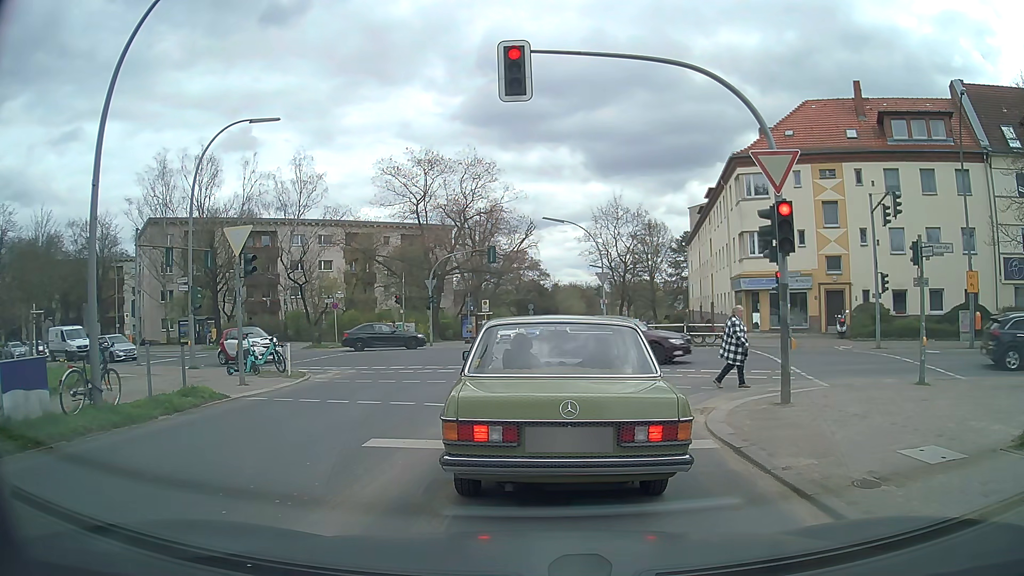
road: tertiary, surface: asphalt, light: Day
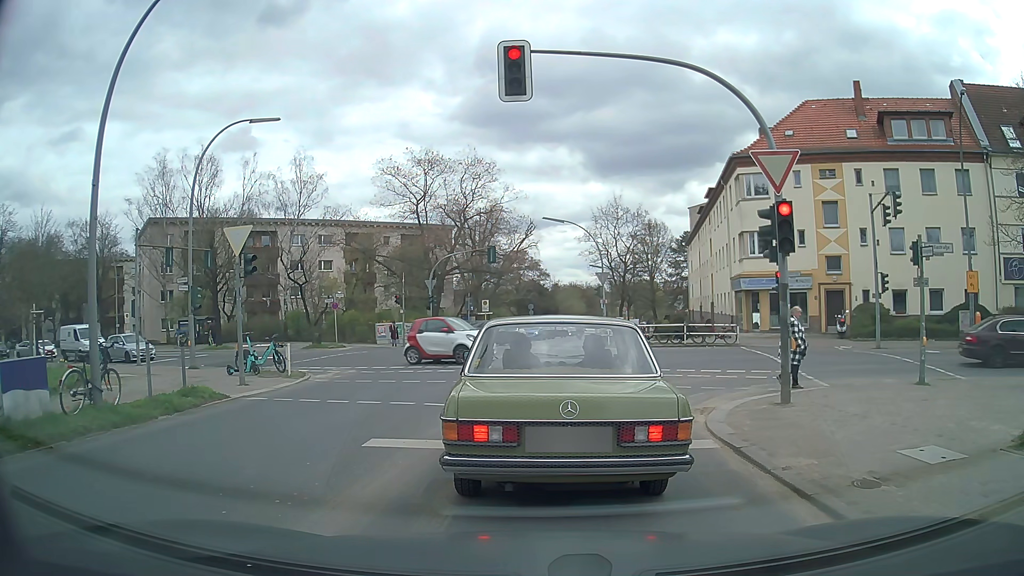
(0.0, 0.0) m; 0°
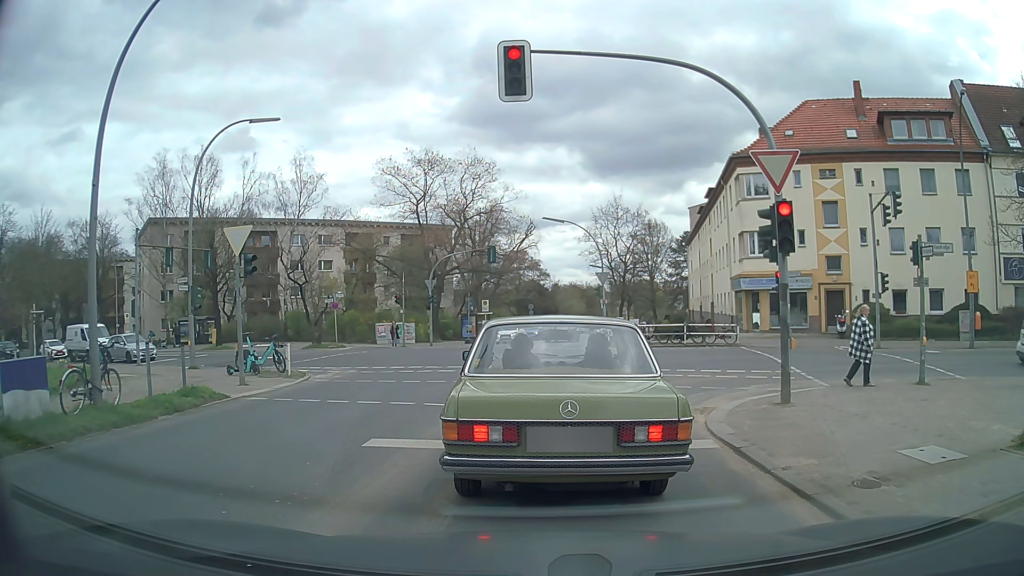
(0.0, 0.0) m; 0°
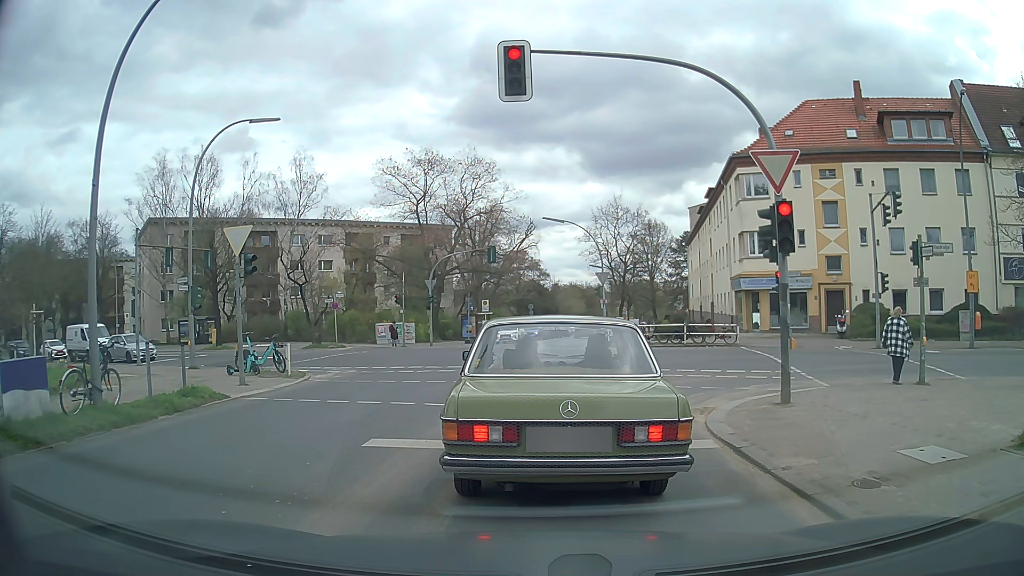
(0.0, 0.0) m; 0°
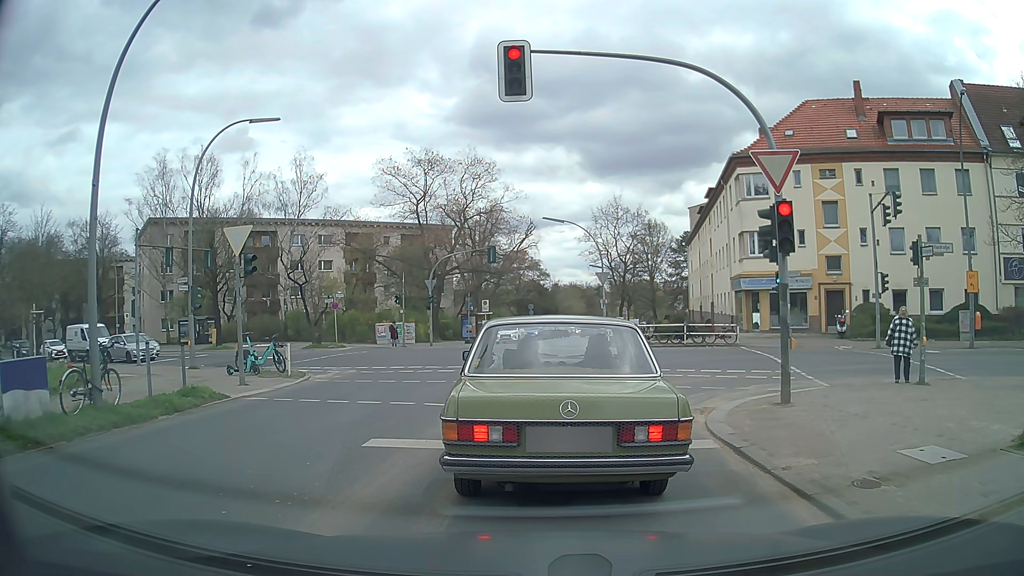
(0.0, 0.0) m; 0°
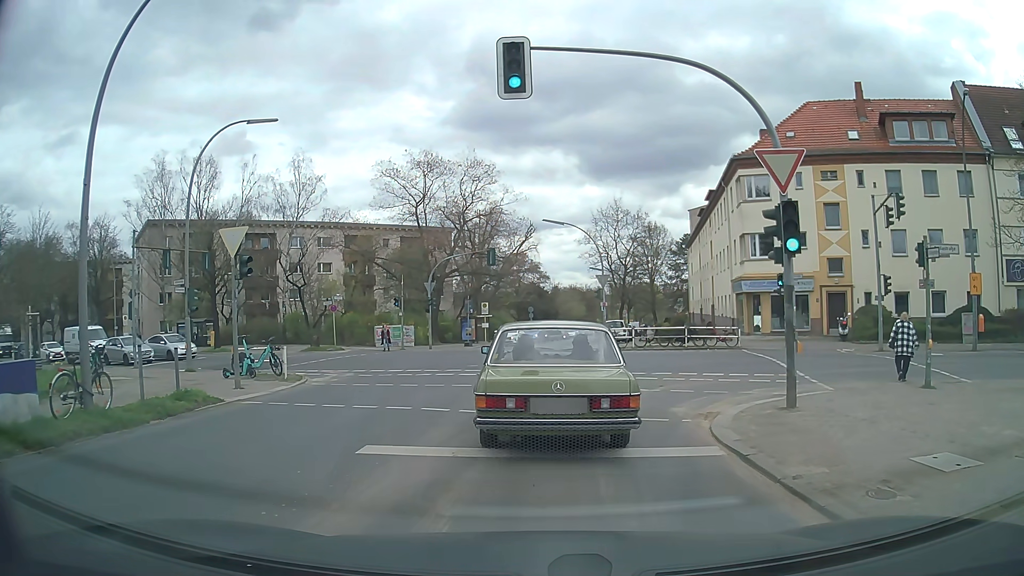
(0.0, +0.3) m; 0°
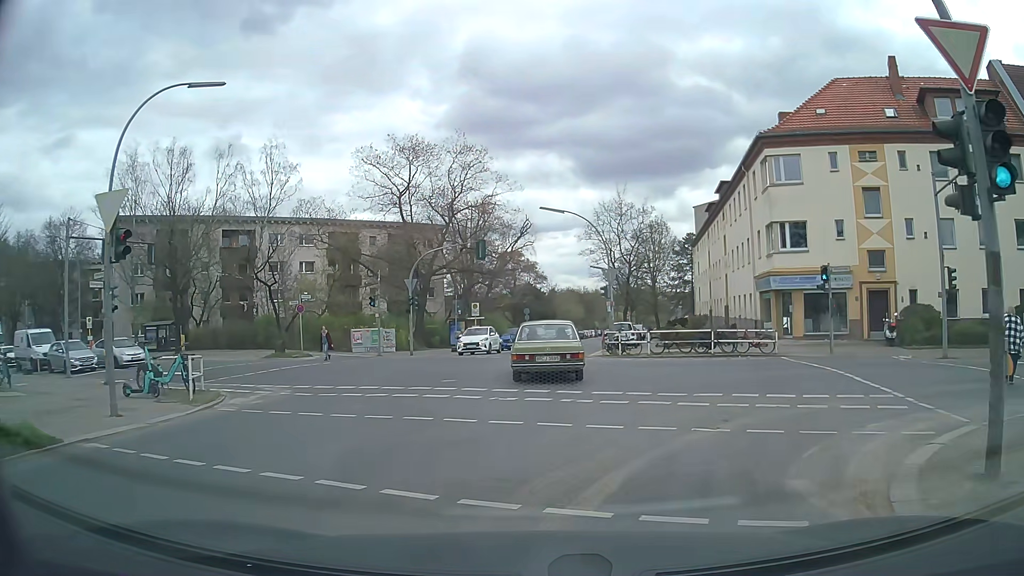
(0.0, +5.7) m; -1°
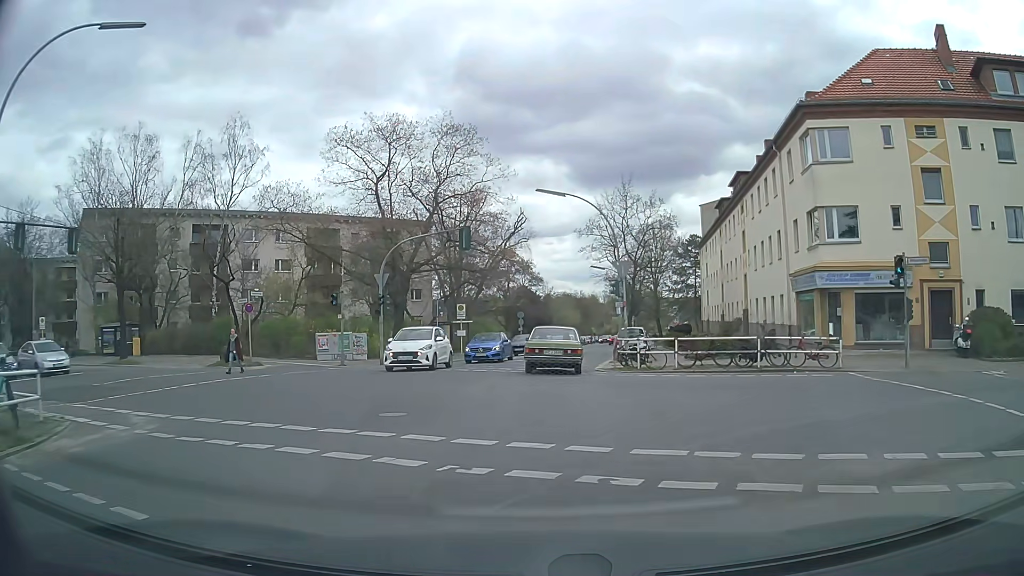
(+0.1, +6.4) m; +1°
